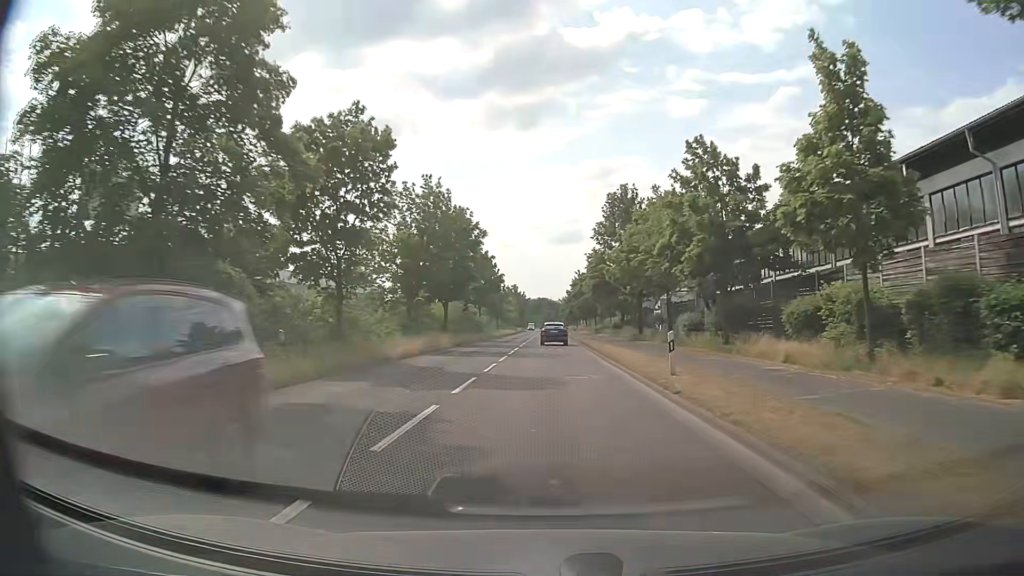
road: primary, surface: asphalt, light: Day
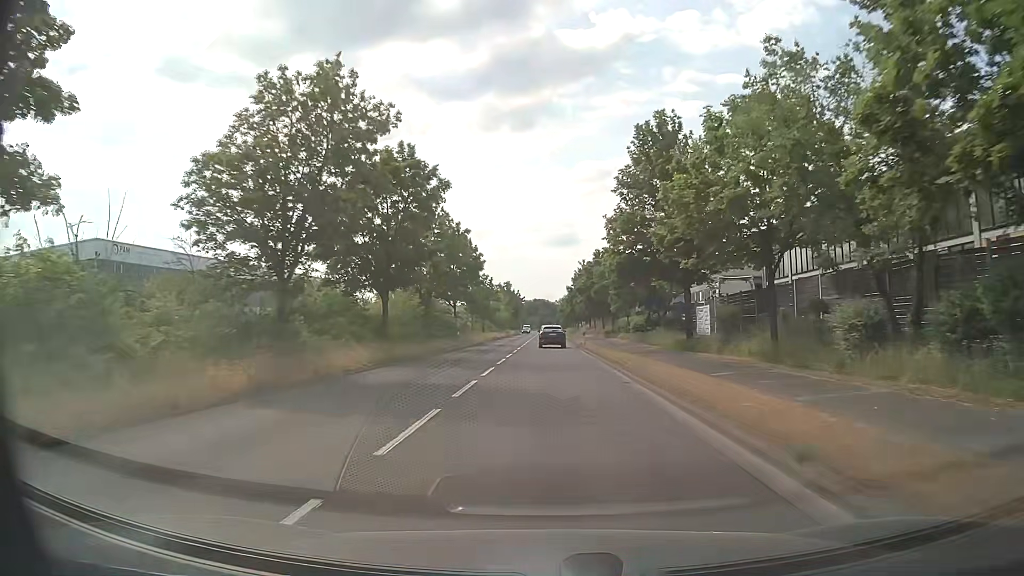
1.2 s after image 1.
(0.0, +18.2) m; 0°
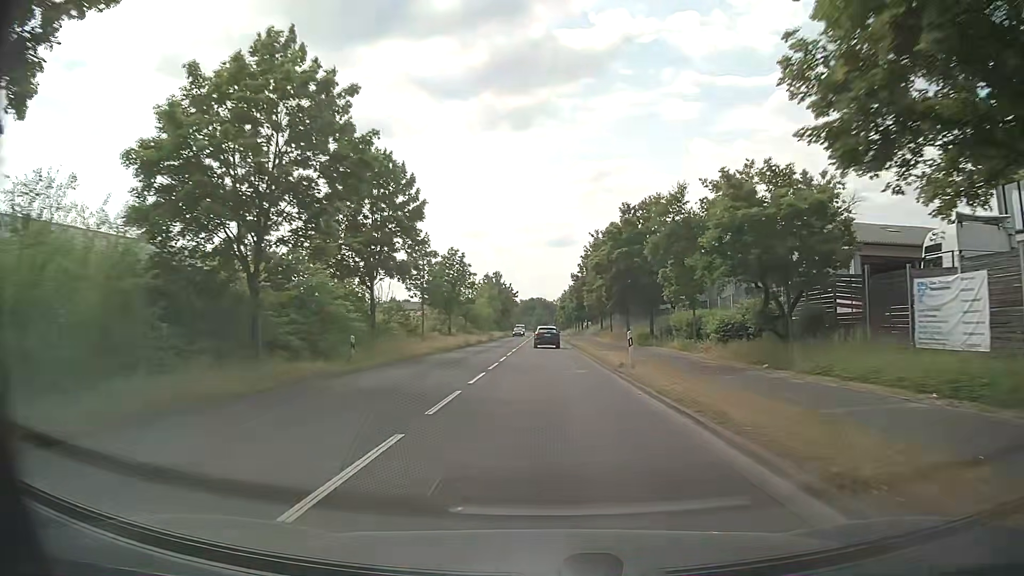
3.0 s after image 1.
(0.0, +26.7) m; 0°
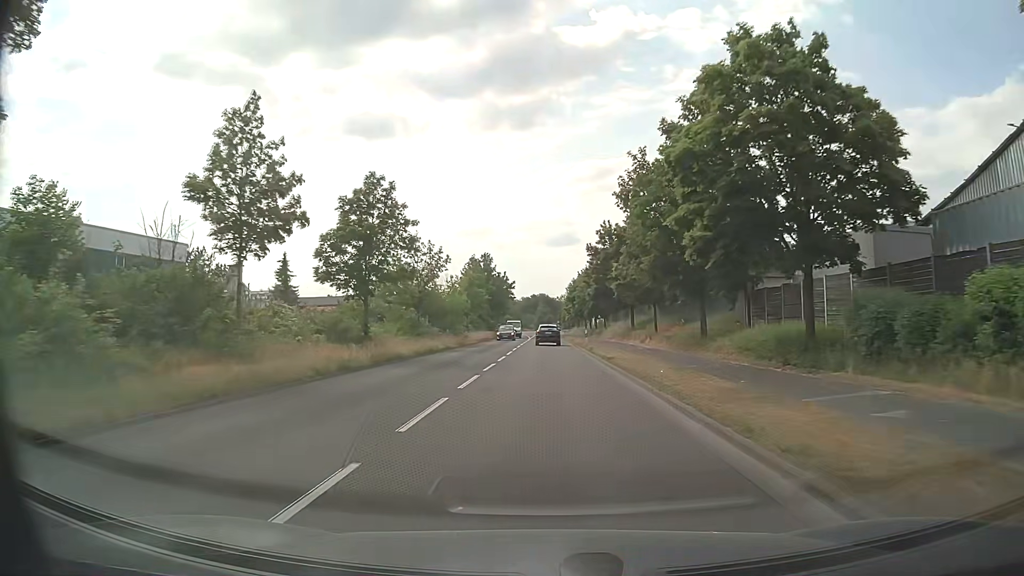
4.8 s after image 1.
(-0.1, +26.5) m; 0°
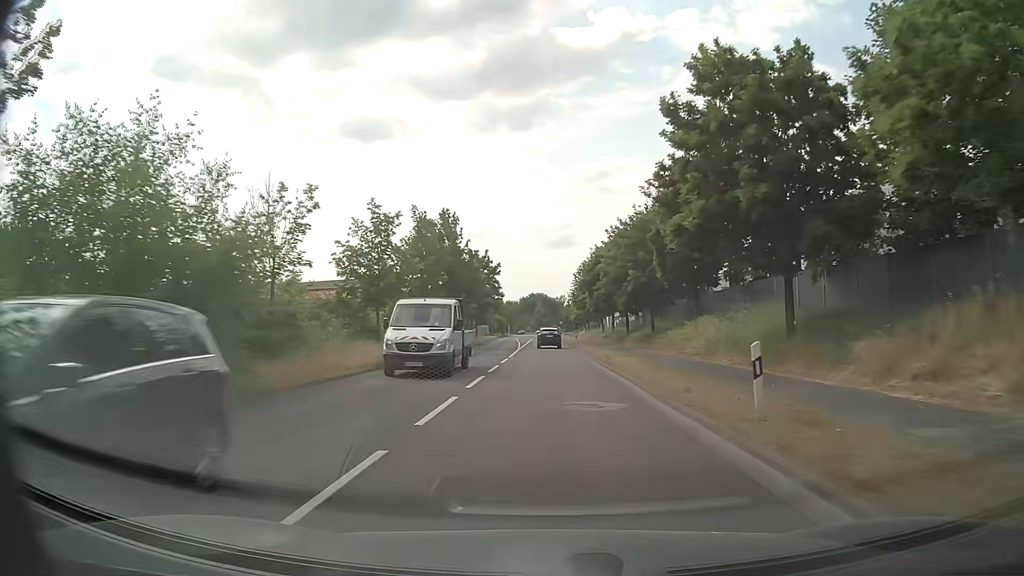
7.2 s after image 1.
(-0.5, +35.7) m; 0°
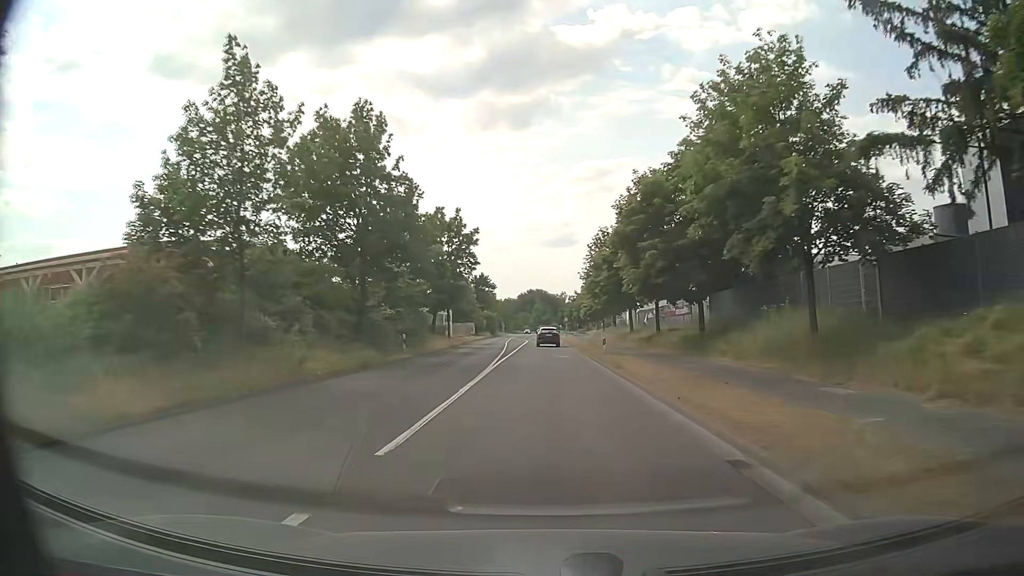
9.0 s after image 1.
(-0.1, +27.2) m; 0°
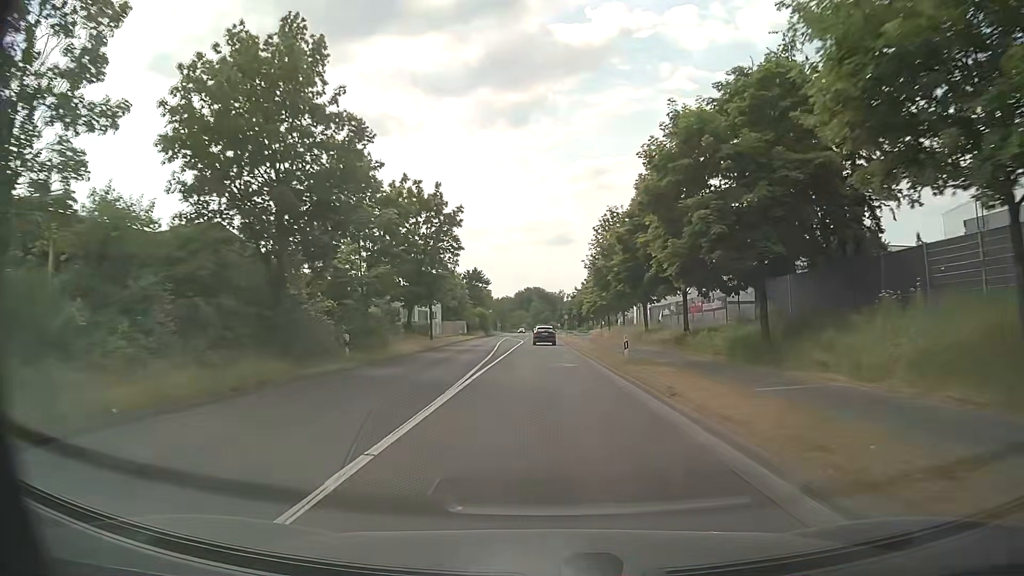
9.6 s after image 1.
(0.0, +9.1) m; 0°
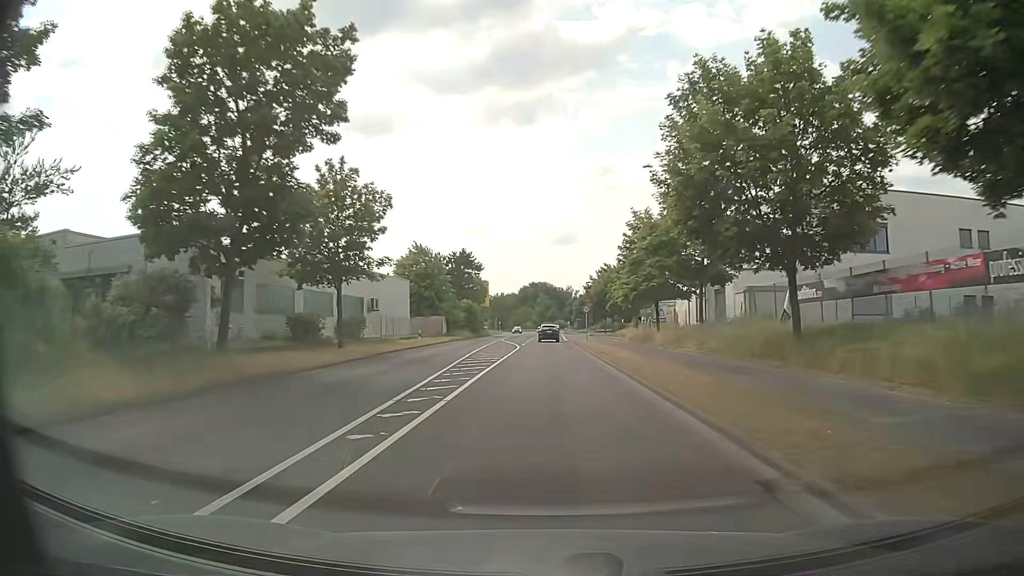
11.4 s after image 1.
(+0.1, +27.2) m; +1°
(0, +10) (0, +20) (-1, +30) (-1, +40) (-1, +50) (-1, +60) (-1, +70) (-1, +80) (-1, +90) (-1, +100) m
